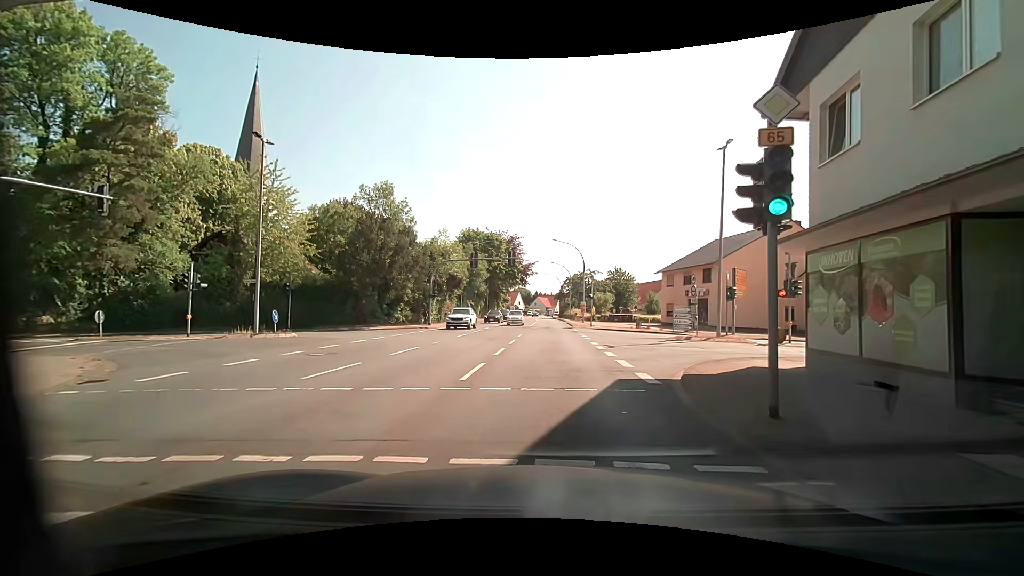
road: primary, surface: asphalt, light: Day
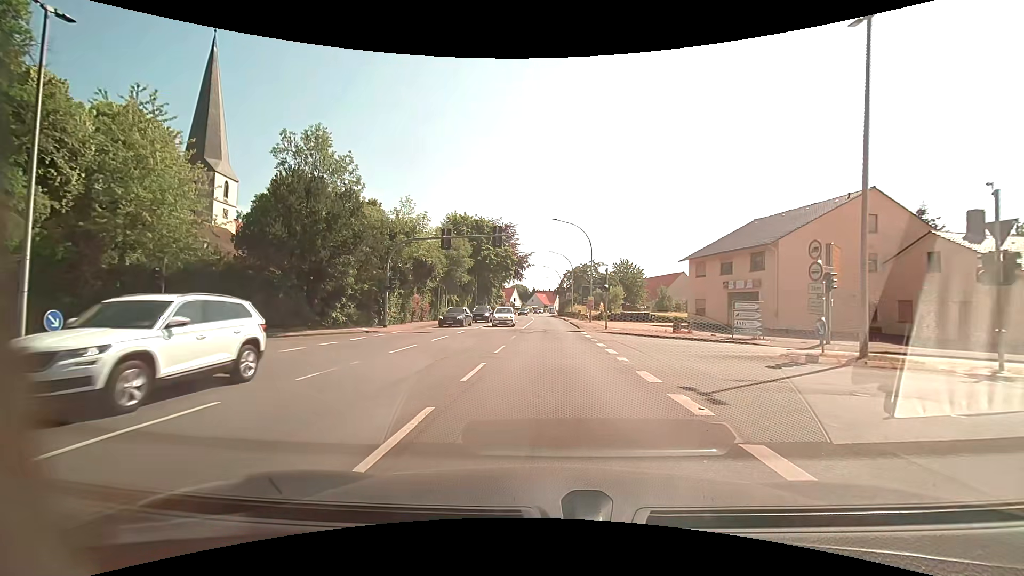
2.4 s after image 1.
(+0.1, +12.3) m; +2°
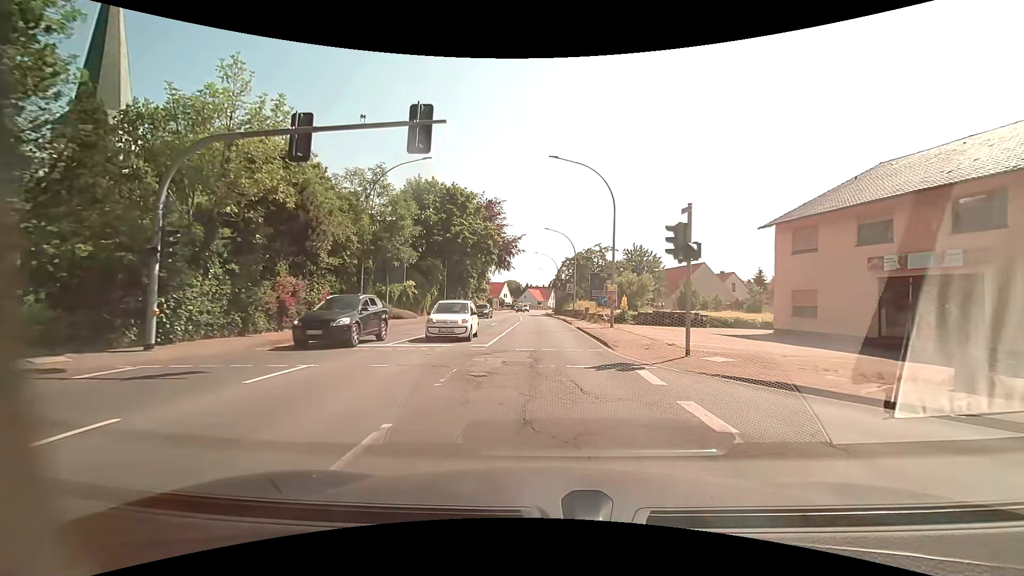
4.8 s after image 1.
(-0.2, +19.3) m; 0°
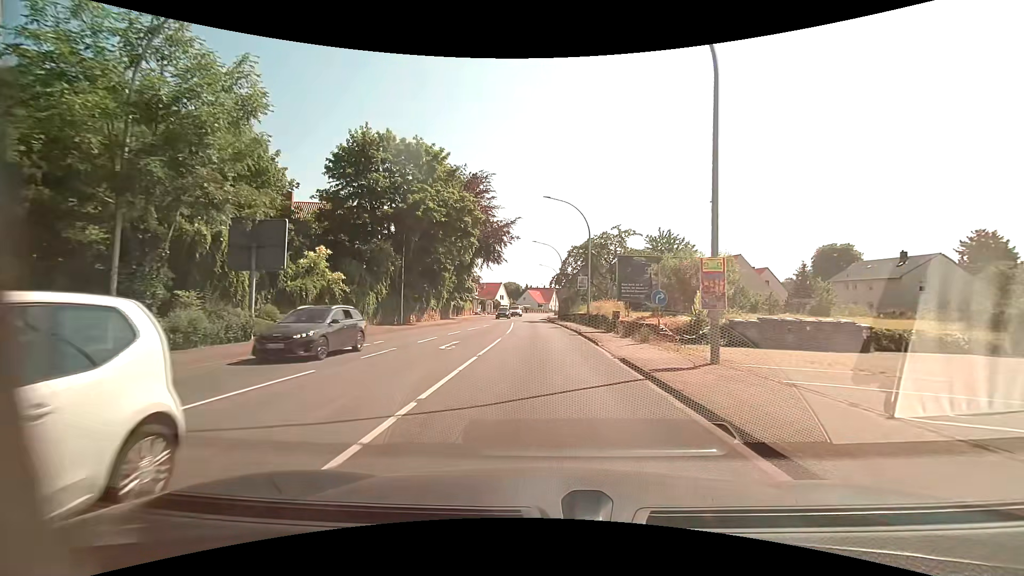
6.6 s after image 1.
(0.0, +17.2) m; 0°
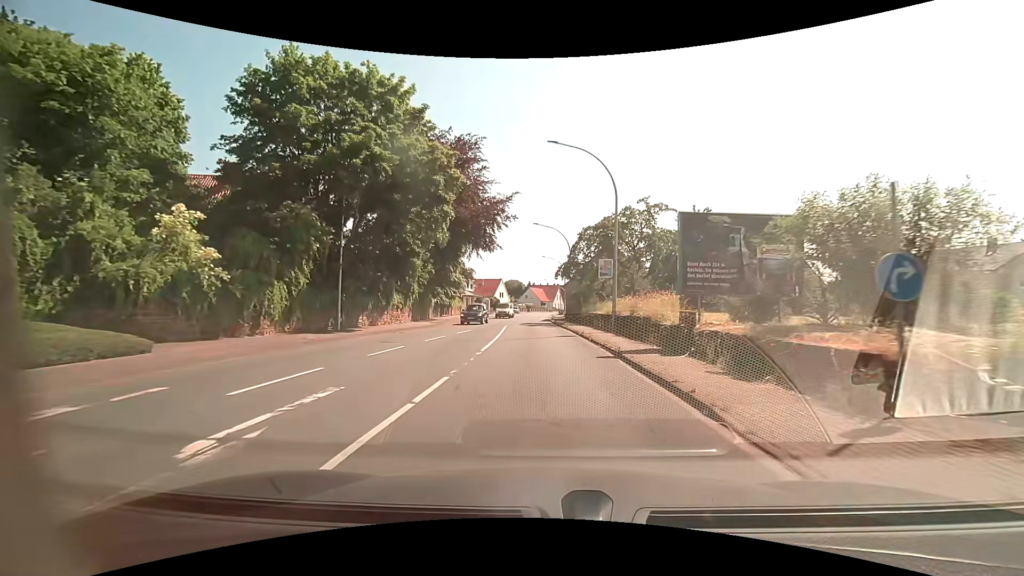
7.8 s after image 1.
(-0.1, +12.5) m; -1°
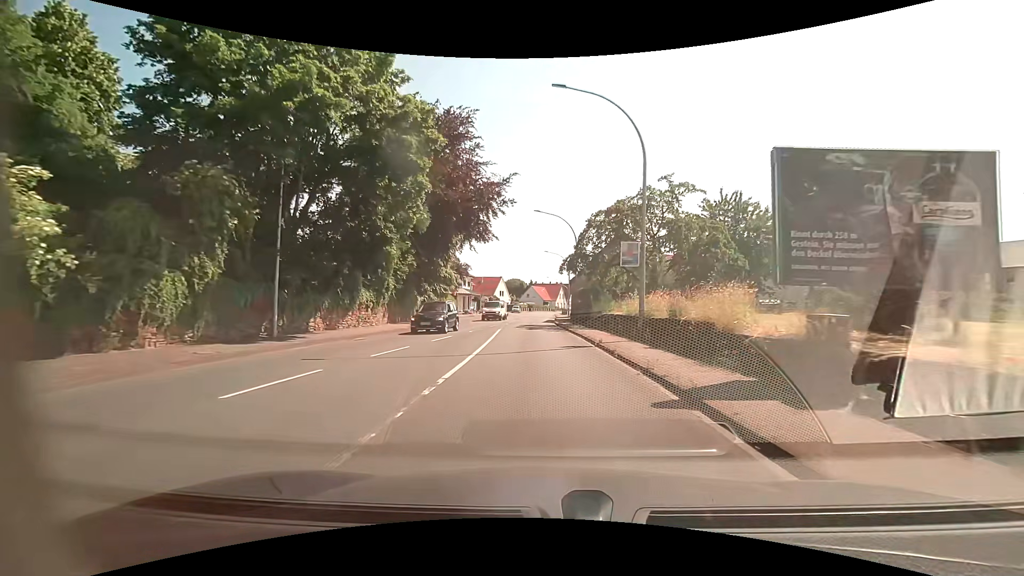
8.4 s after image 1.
(0.0, +6.6) m; 0°
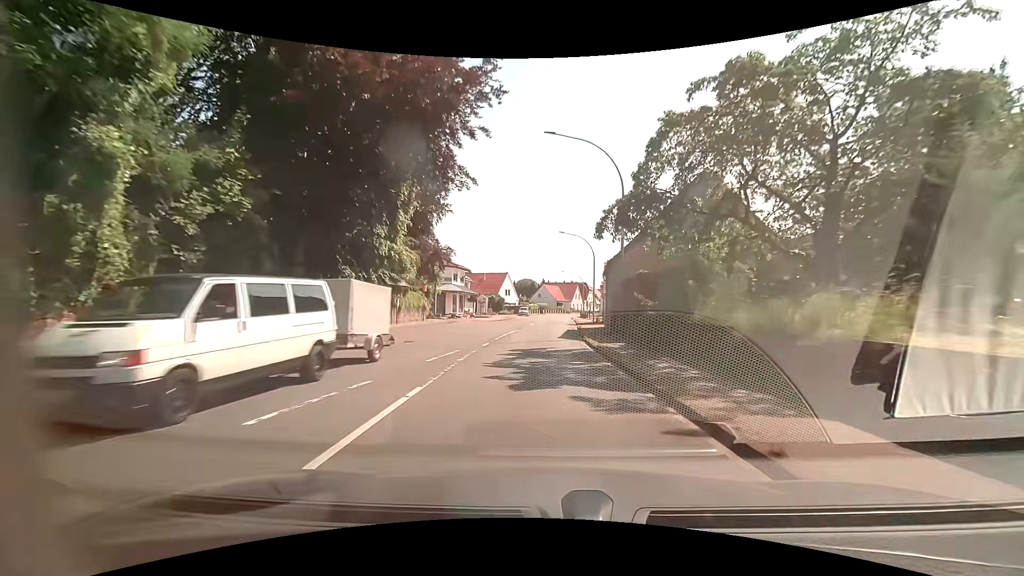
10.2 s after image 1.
(-0.3, +20.7) m; -2°
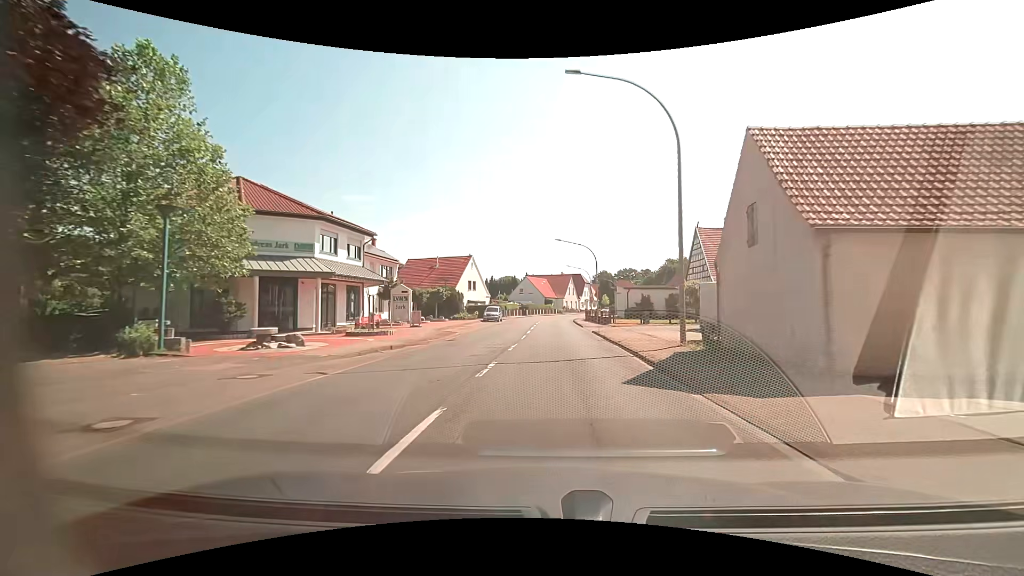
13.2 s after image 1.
(+0.1, +37.5) m; +2°
(0, +10) (0, +20) (0, +30) (+1, +40) (+1, +50) (+1, +60) (+2, +70) (+3, +80) (+5, +90) (+8, +99) m
